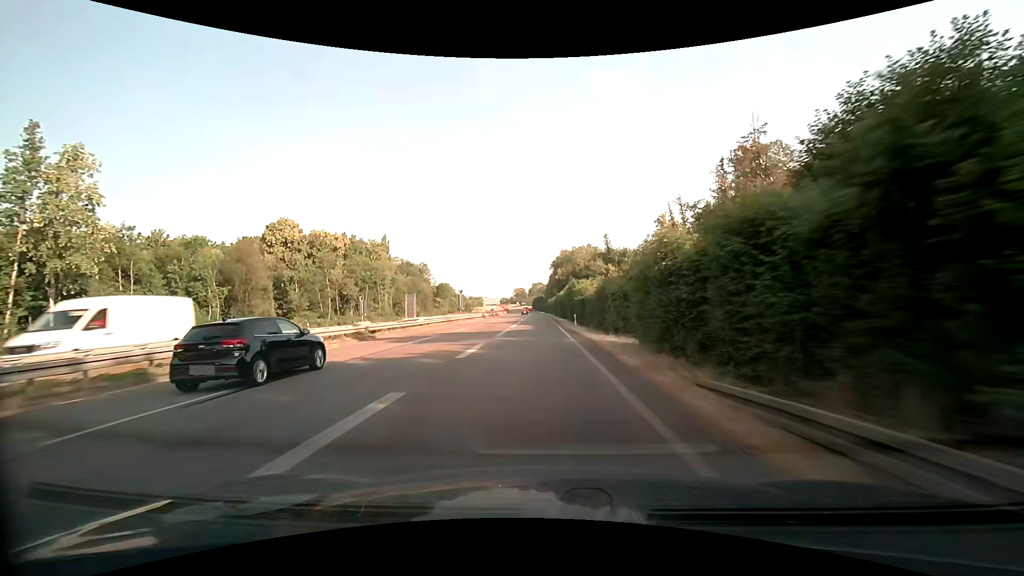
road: trunk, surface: asphalt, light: Day
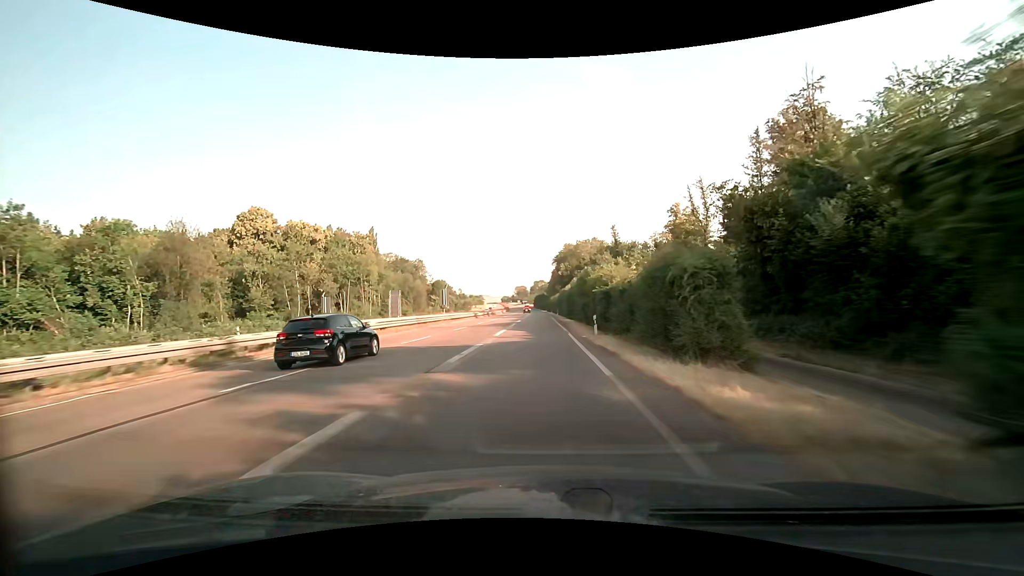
(-0.1, +13.5) m; 0°
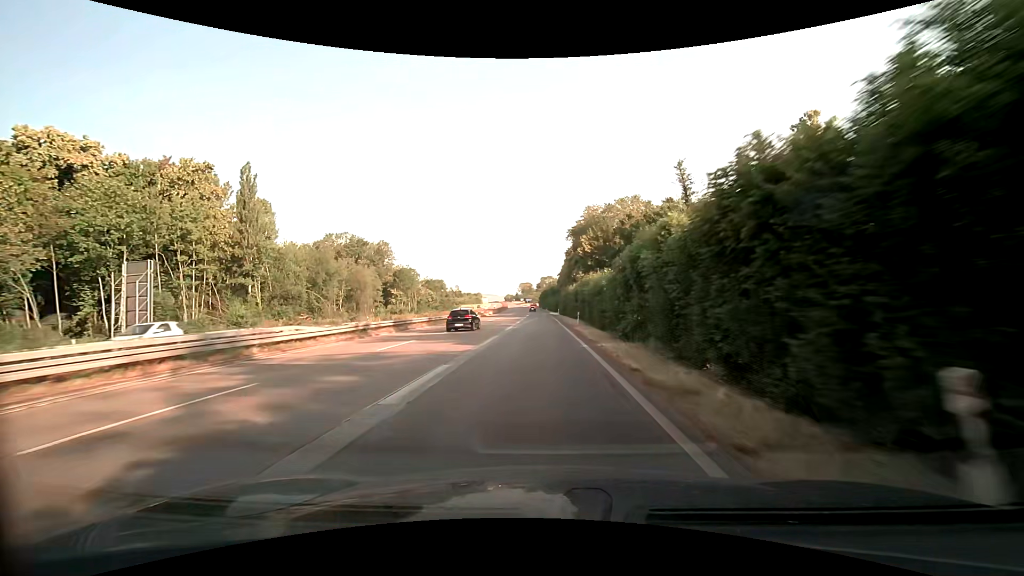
(-0.7, +66.1) m; -1°
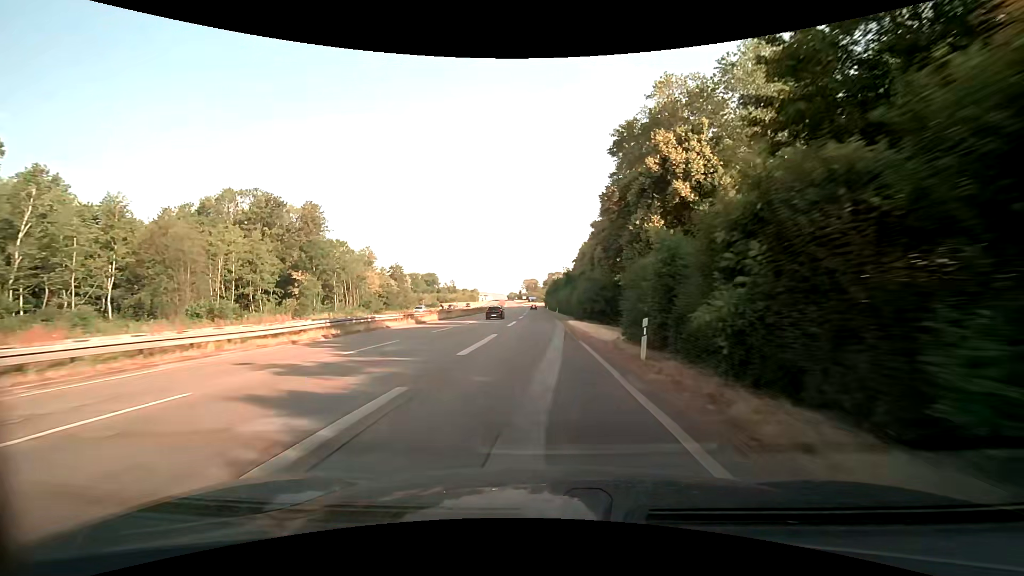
(-0.6, +63.5) m; -1°
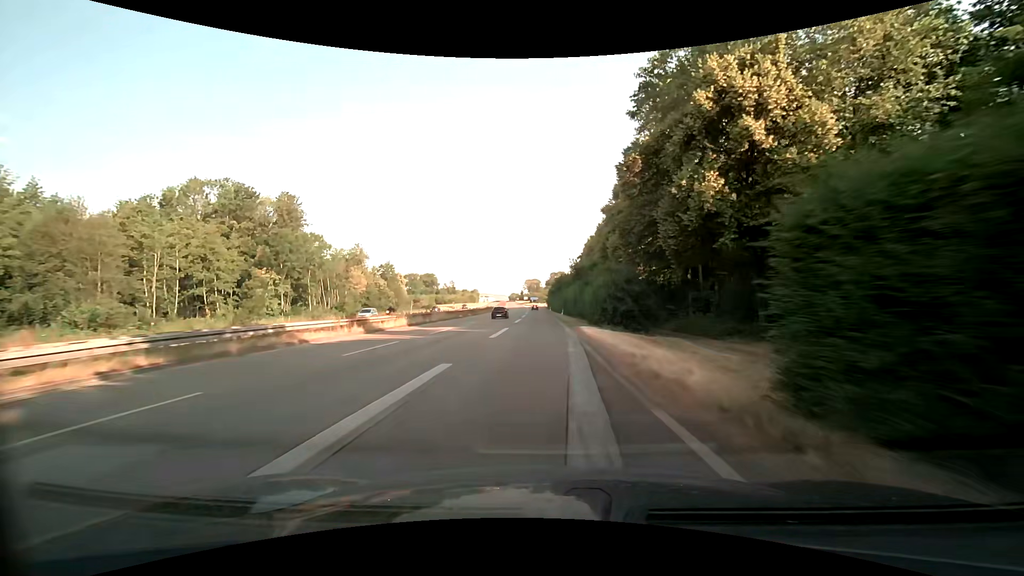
(0.0, +12.4) m; -1°
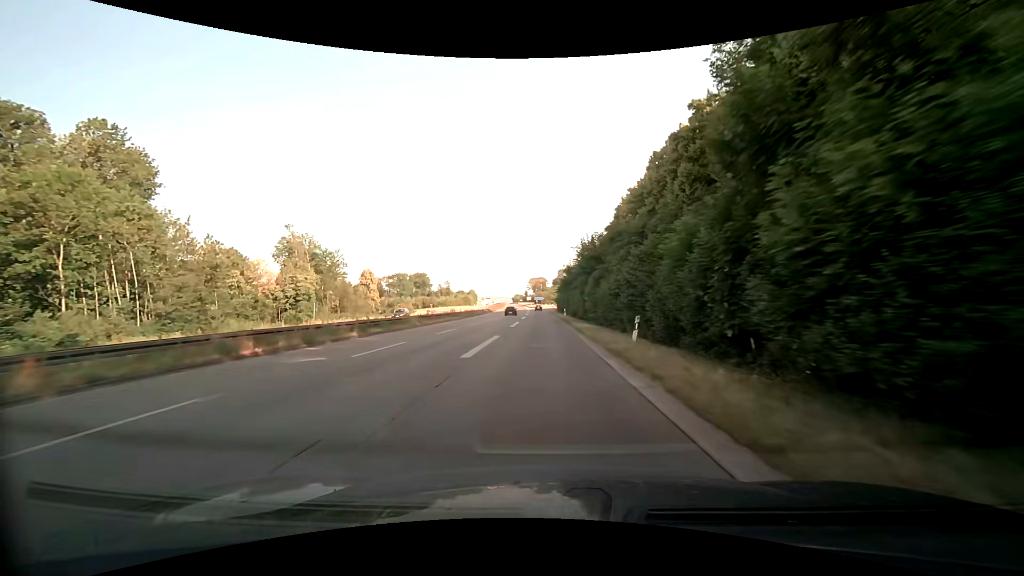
(-0.1, +48.4) m; 0°
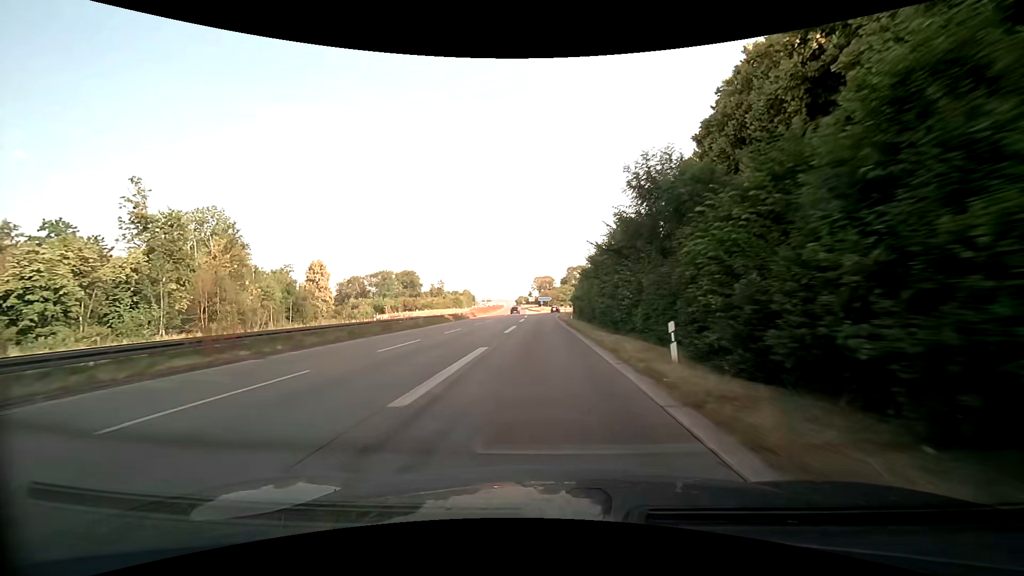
(-0.4, +46.5) m; -1°
